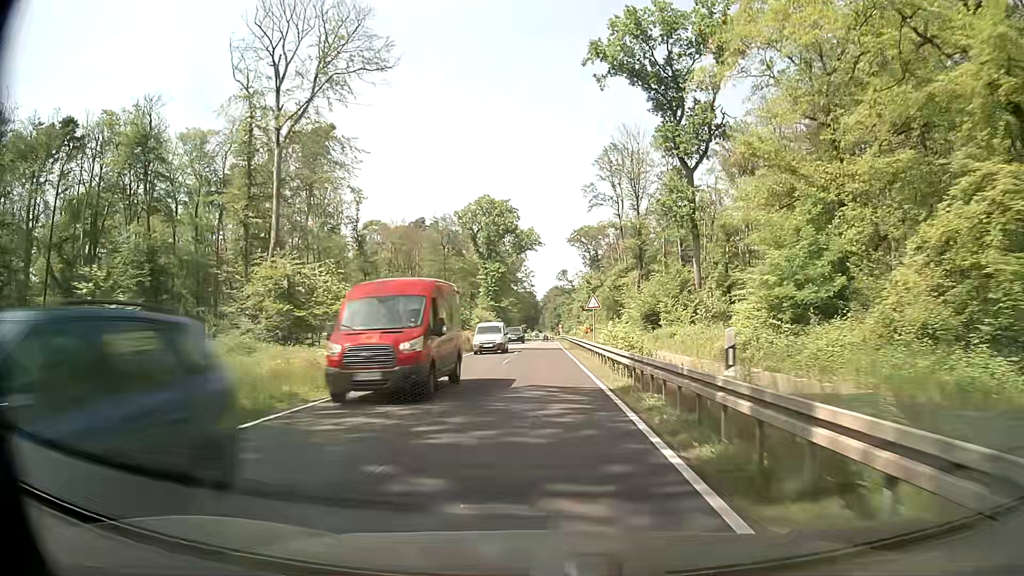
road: secondary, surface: asphalt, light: Day
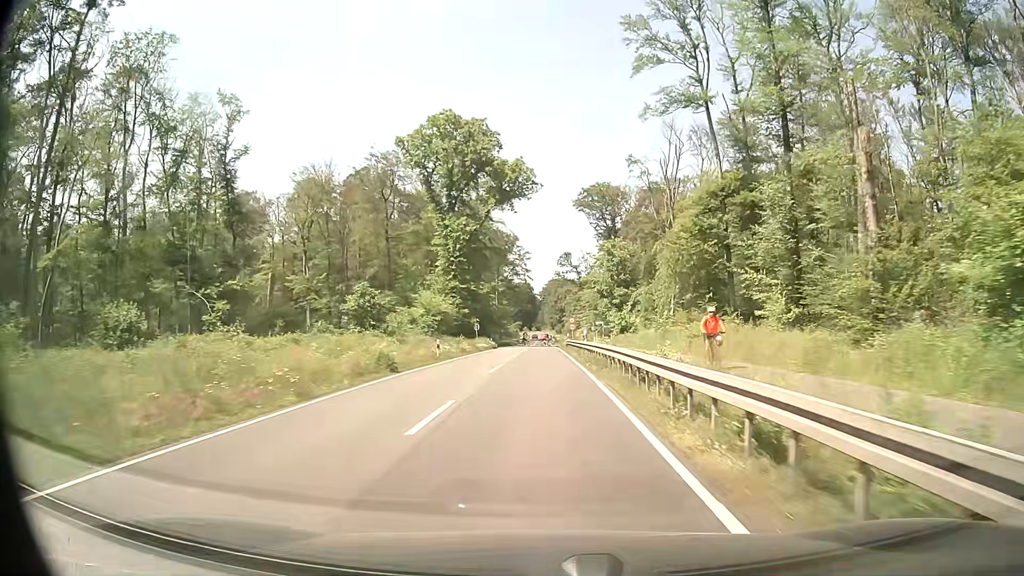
(+0.3, +53.3) m; 0°
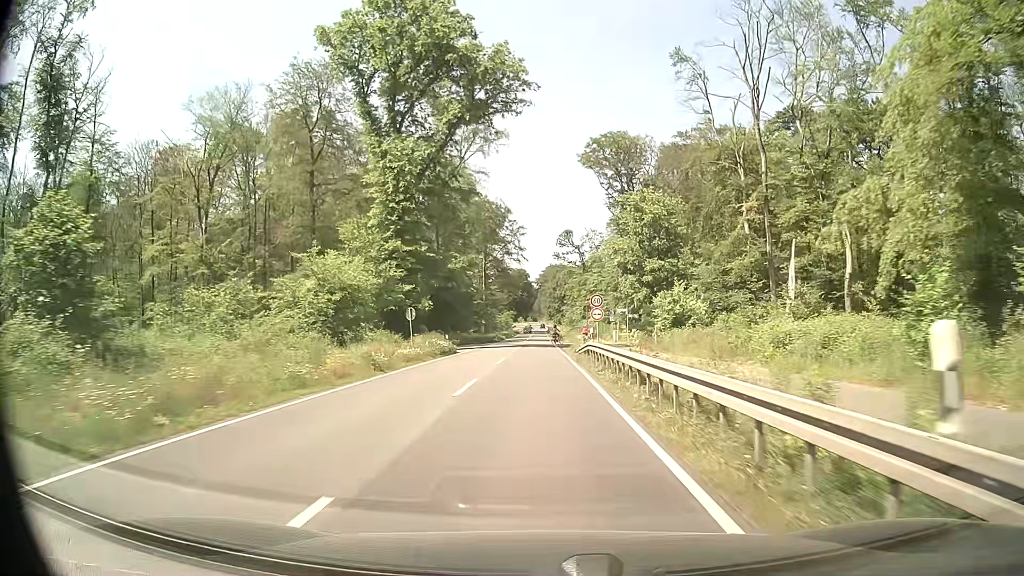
(0.0, +31.2) m; 0°
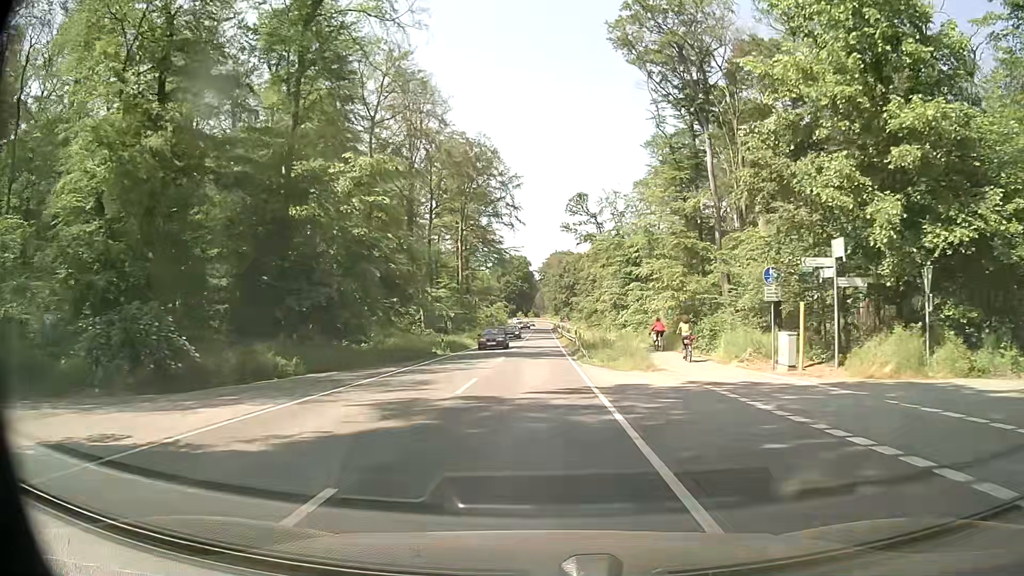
(-0.4, +47.4) m; 0°
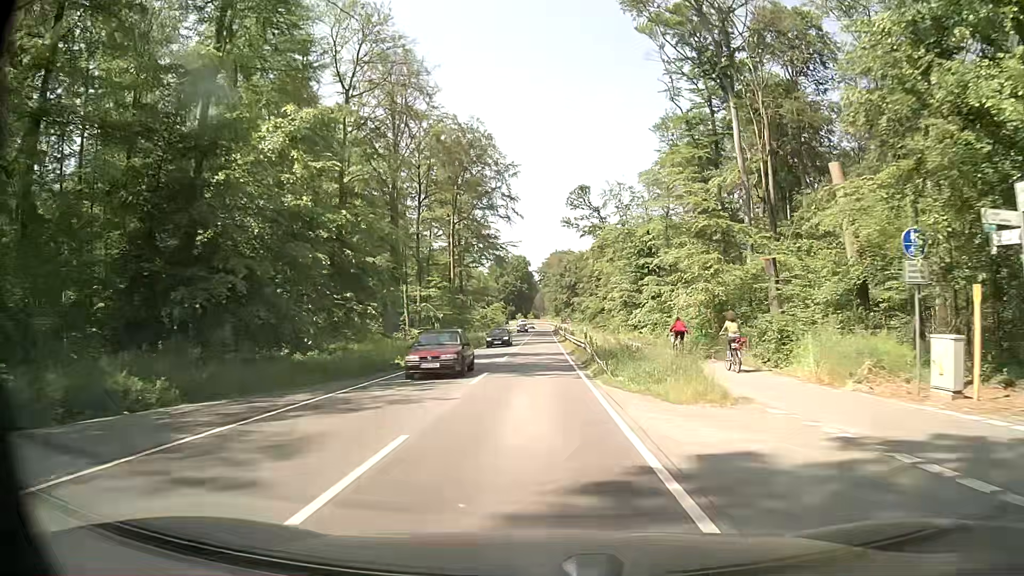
(0.0, +9.0) m; -1°
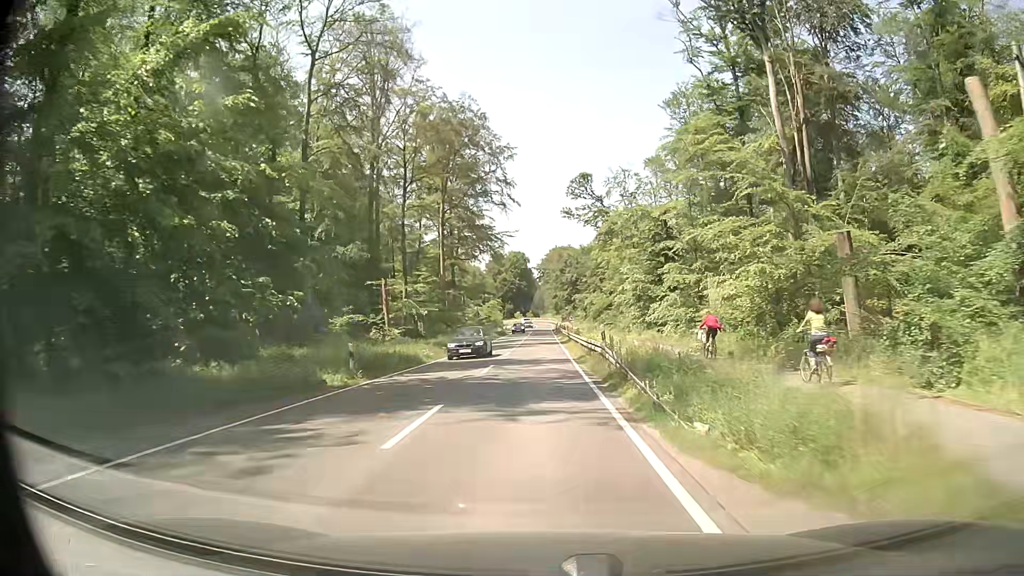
(+0.1, +9.0) m; 0°
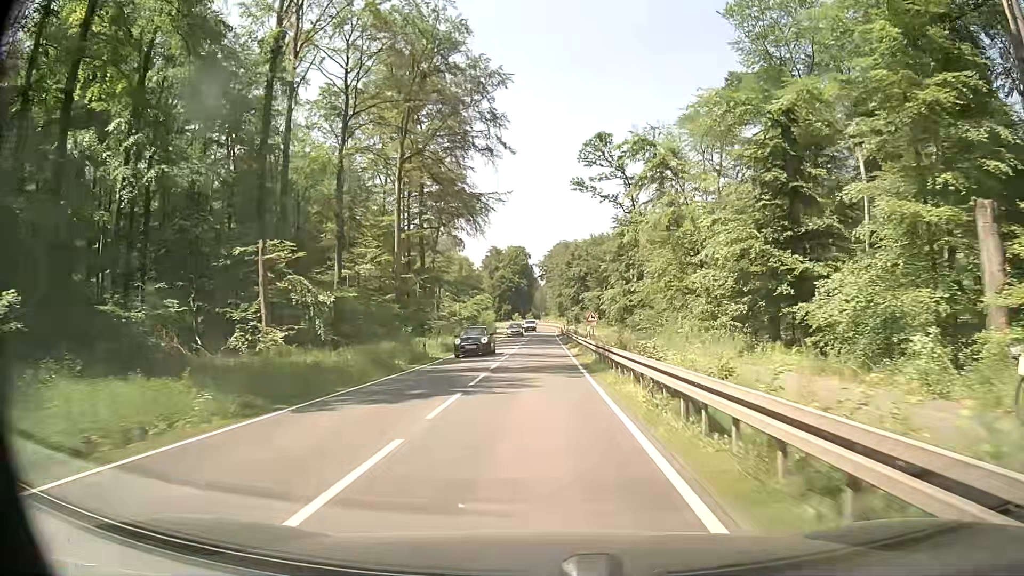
(0.0, +27.4) m; 0°
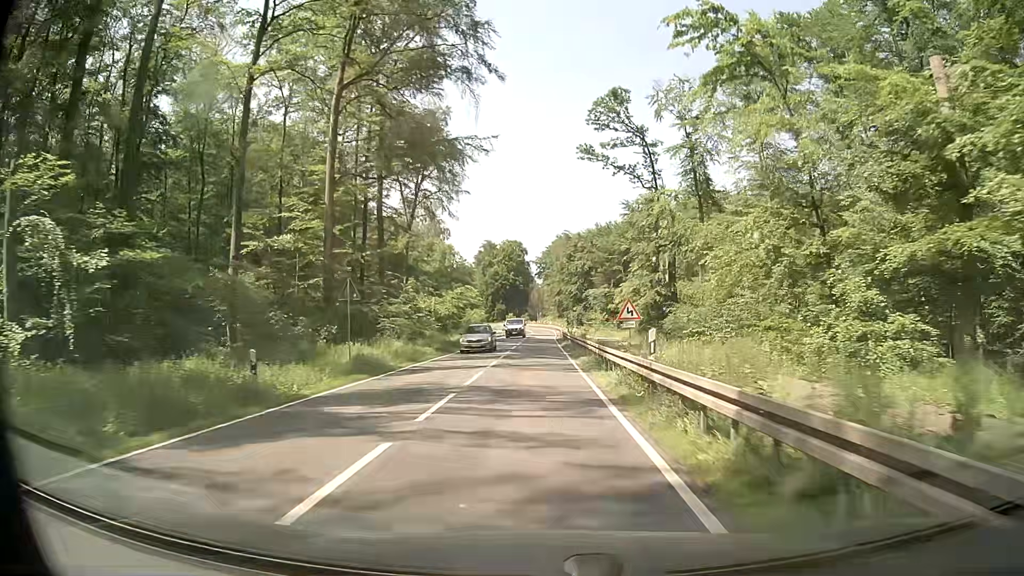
(+0.1, +18.6) m; +1°
(0, +10) (0, +20) (0, +30) (0, +40) (0, +50) (0, +60) (0, +70) (0, +80) (0, +90) (0, +100) m
